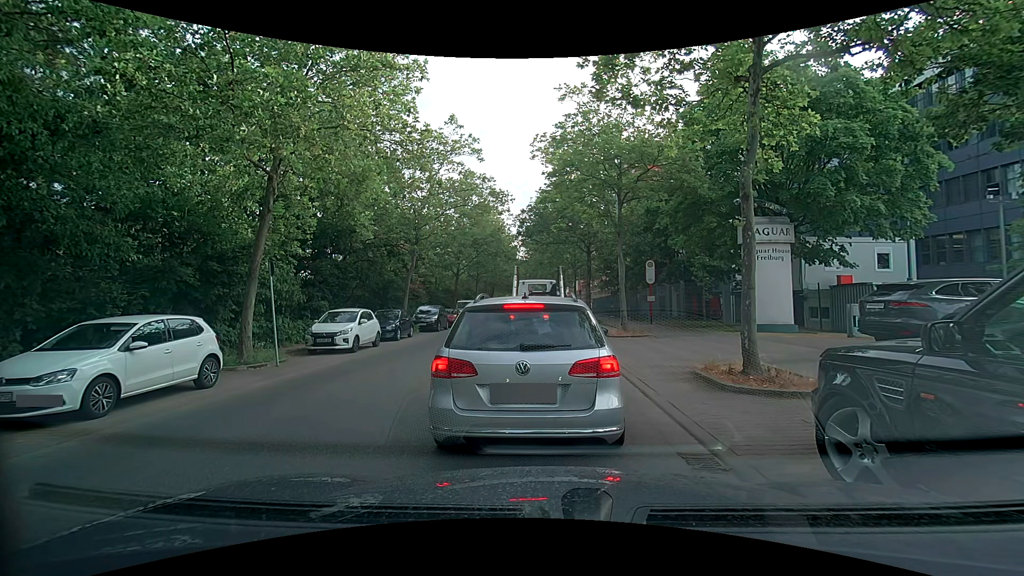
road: tertiary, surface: asphalt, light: Day
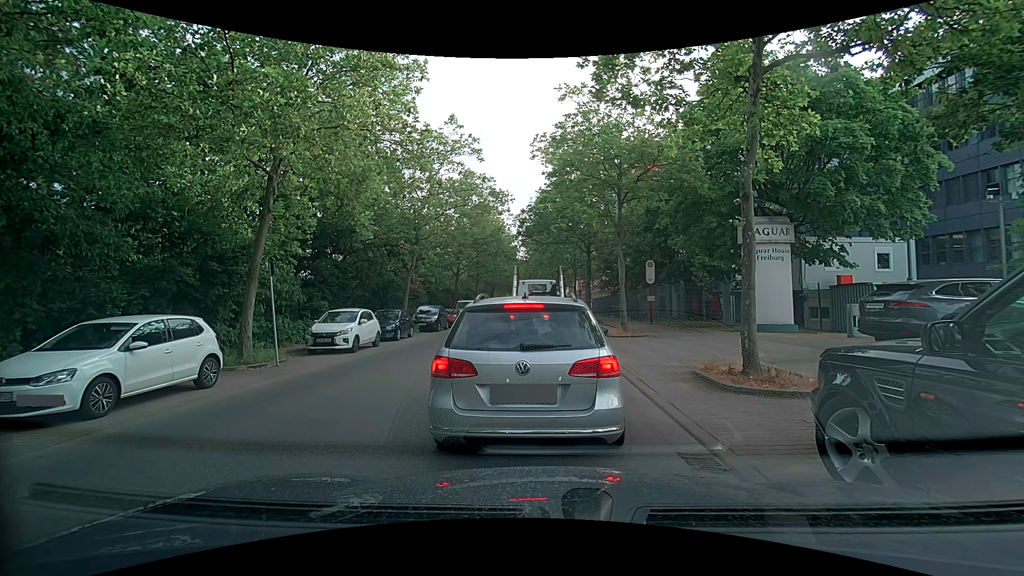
(0.0, 0.0) m; 0°
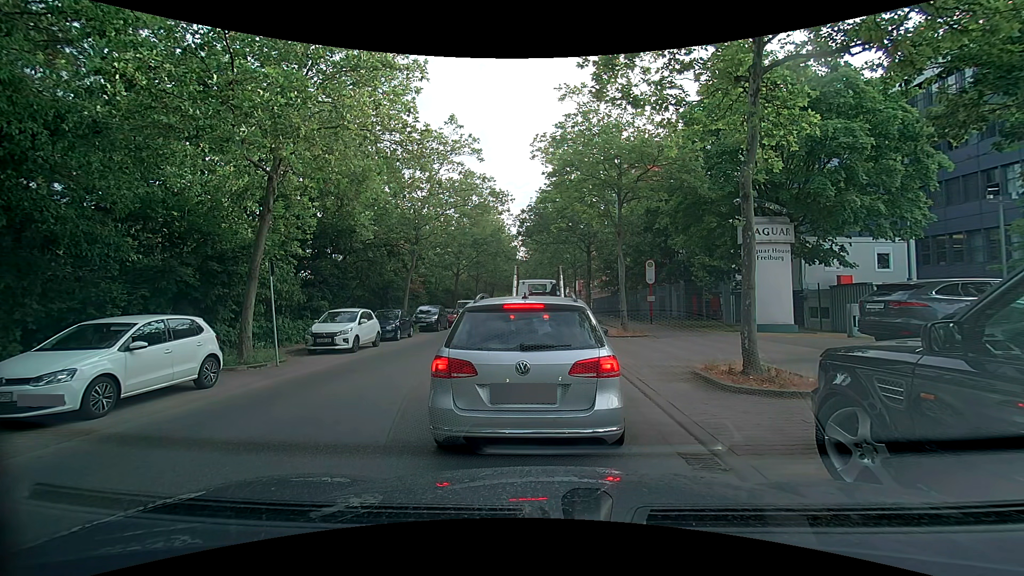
(0.0, 0.0) m; 0°
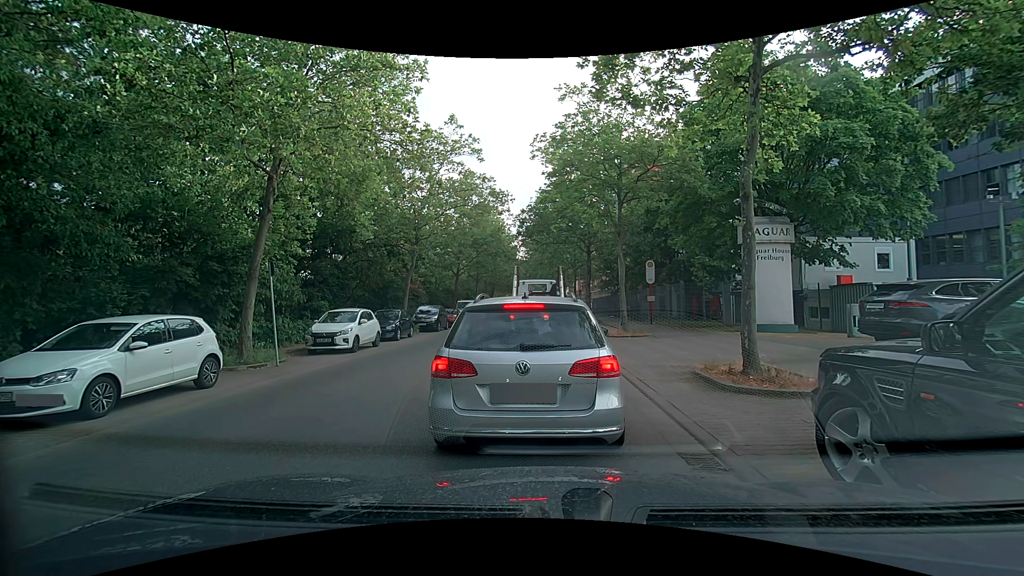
(0.0, 0.0) m; 0°
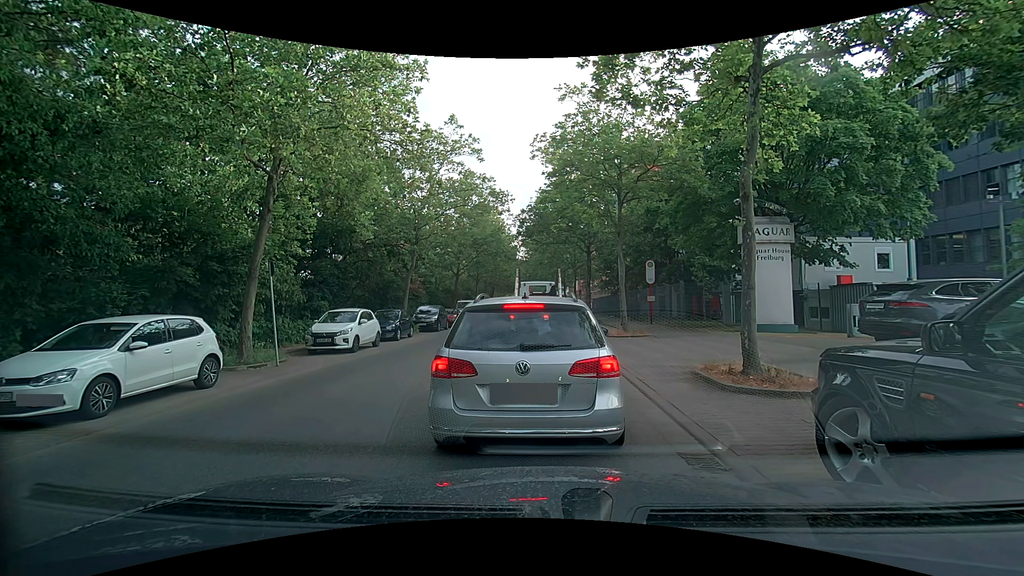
(0.0, 0.0) m; 0°
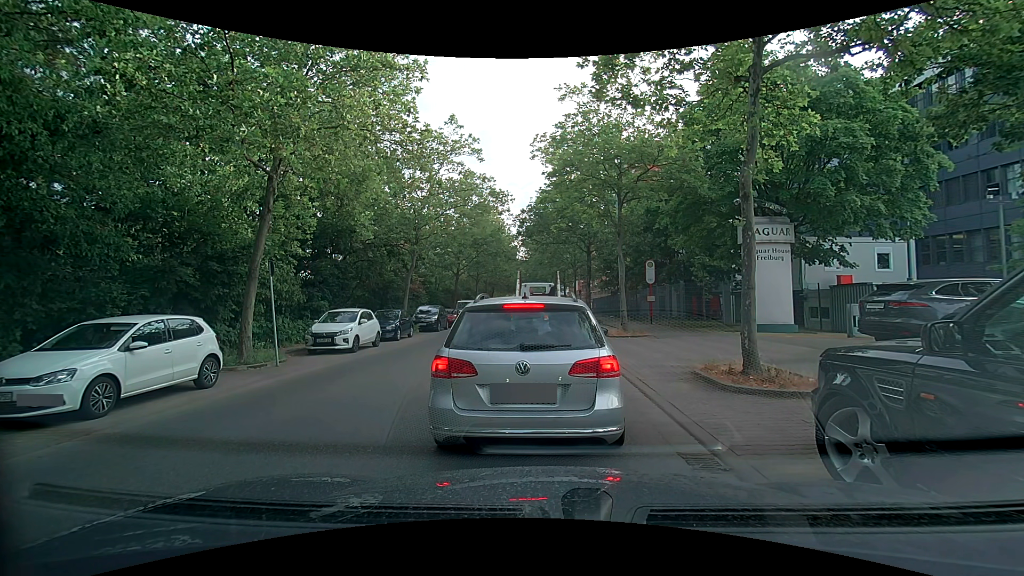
(0.0, 0.0) m; 0°
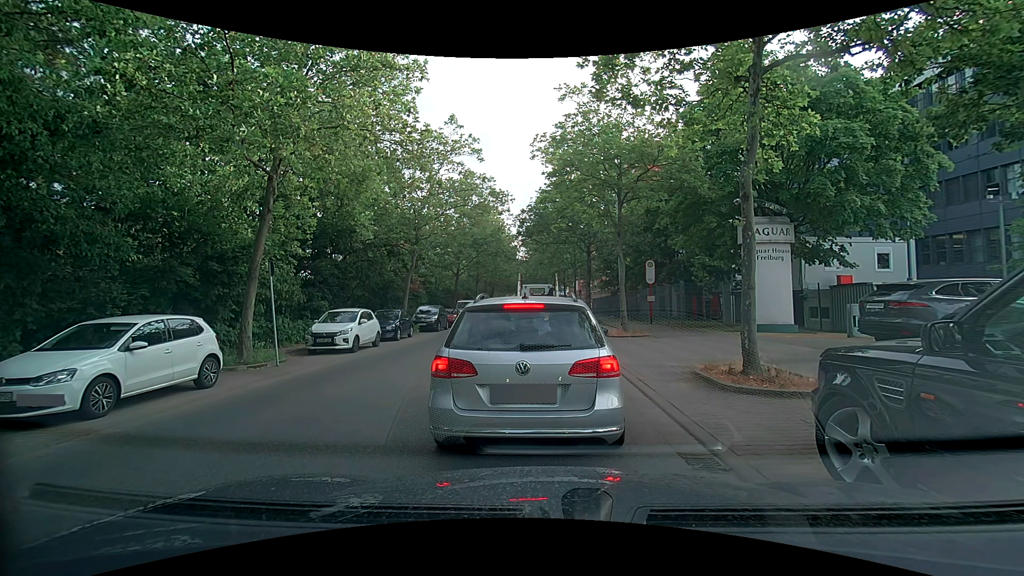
(0.0, 0.0) m; 0°
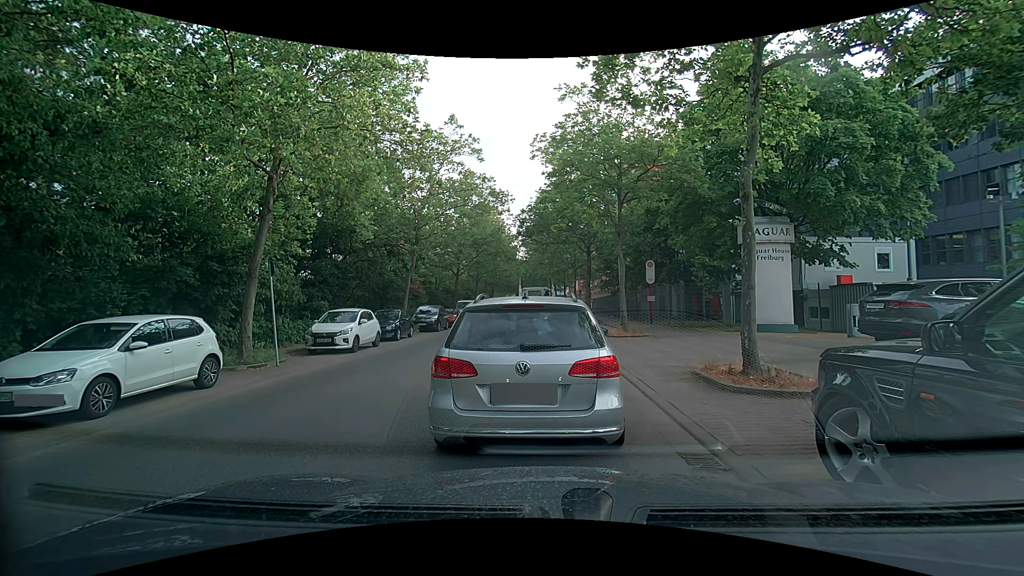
(0.0, 0.0) m; 0°
